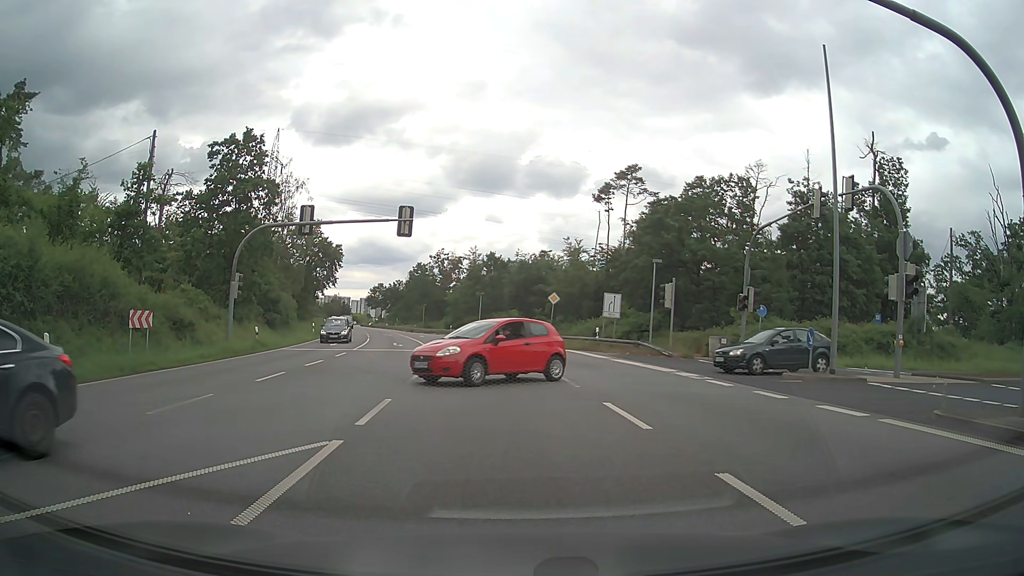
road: primary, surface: asphalt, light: Day
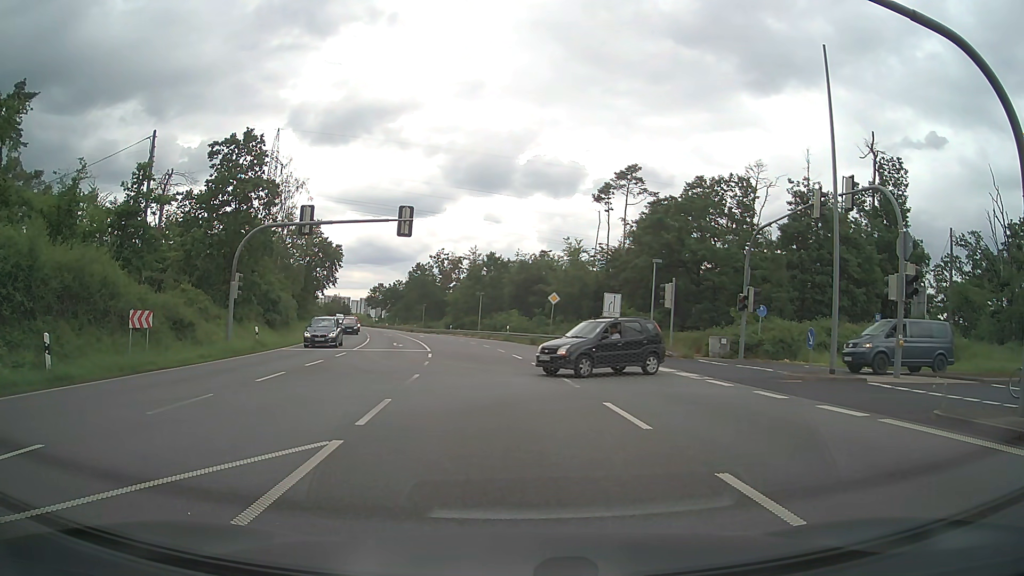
(0.0, 0.0) m; 0°
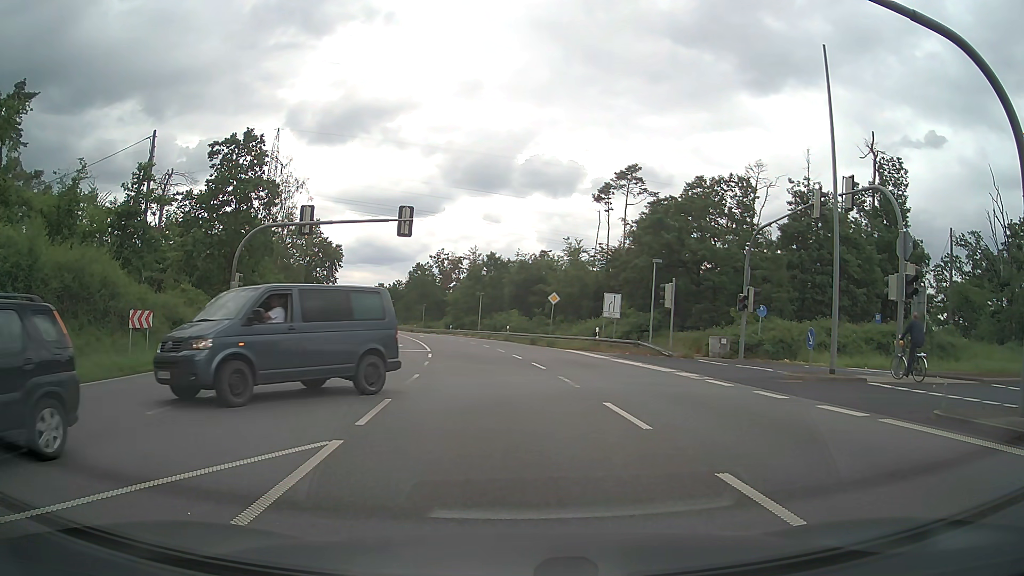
(0.0, 0.0) m; 0°
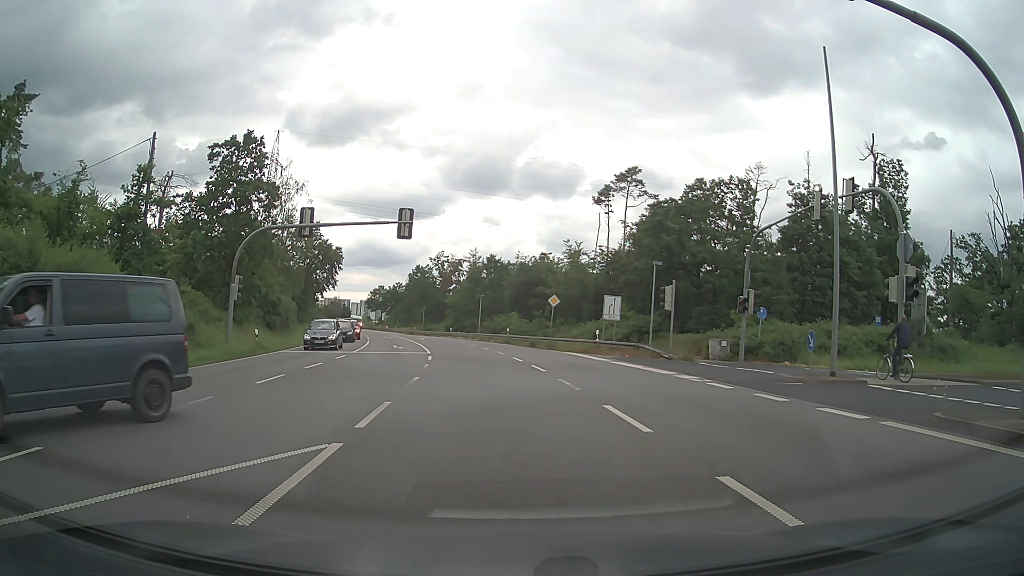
(0.0, 0.0) m; 0°
